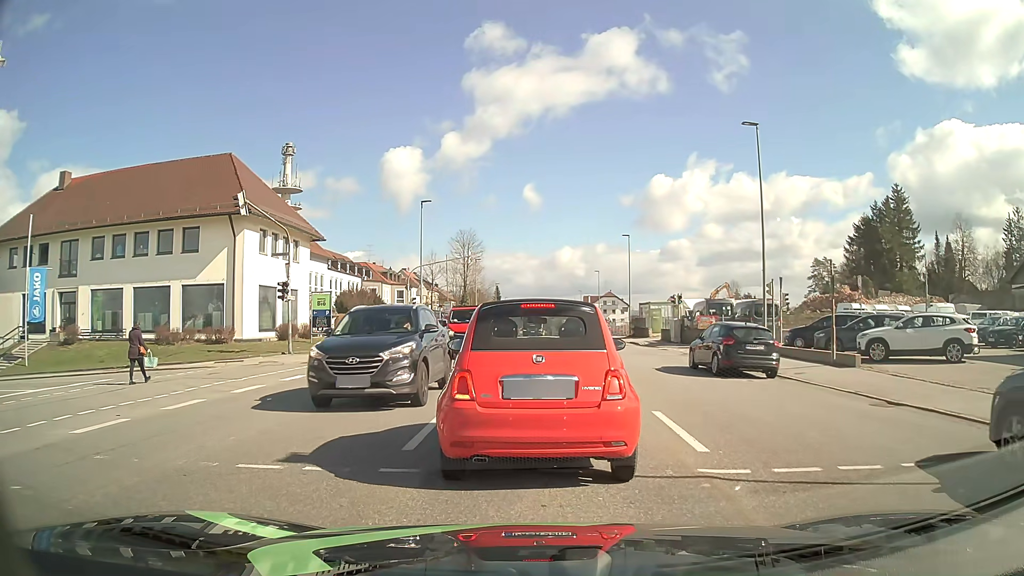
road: tertiary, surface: asphalt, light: Day
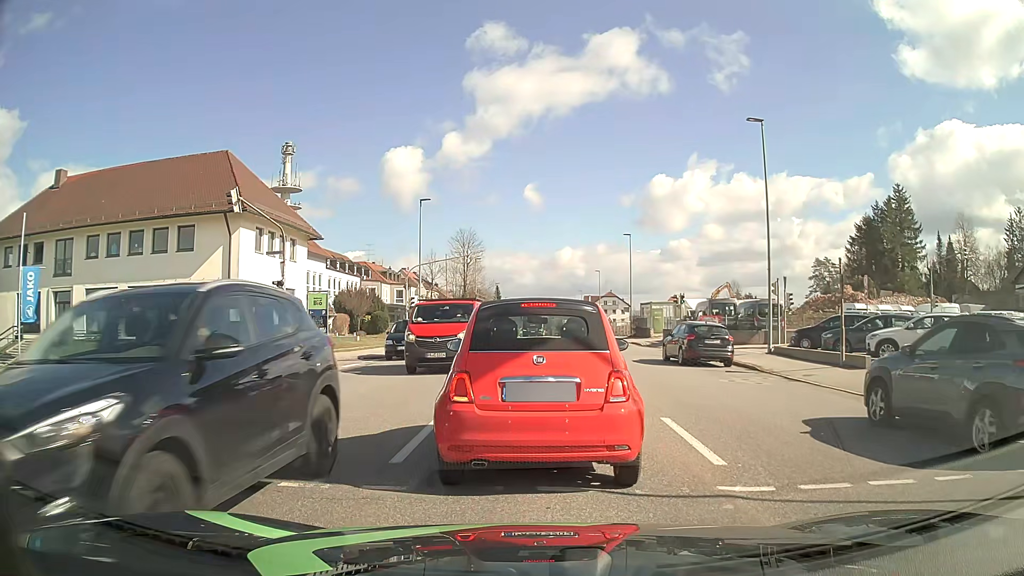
(0.0, +0.6) m; 0°
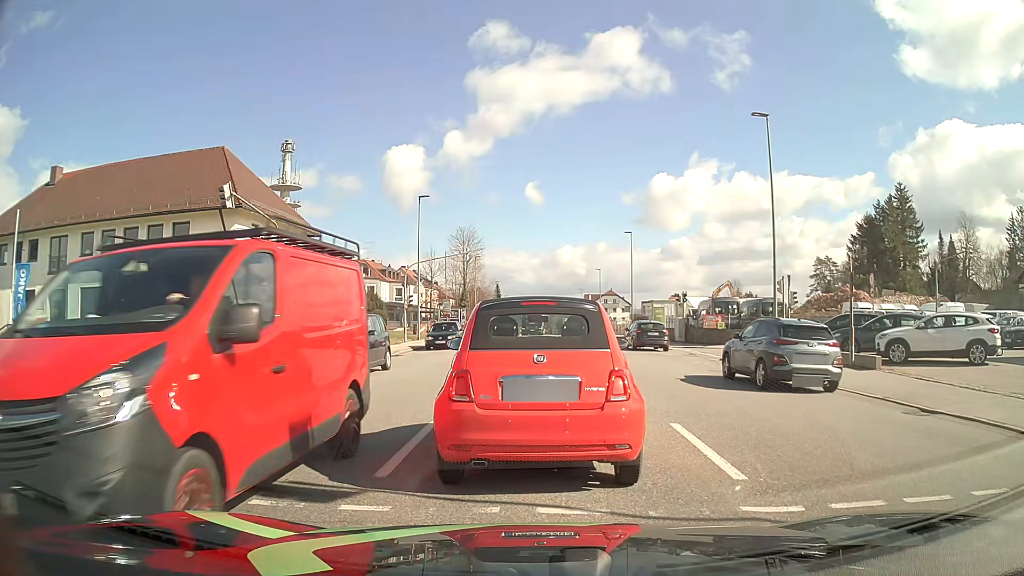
(0.0, +0.6) m; 0°
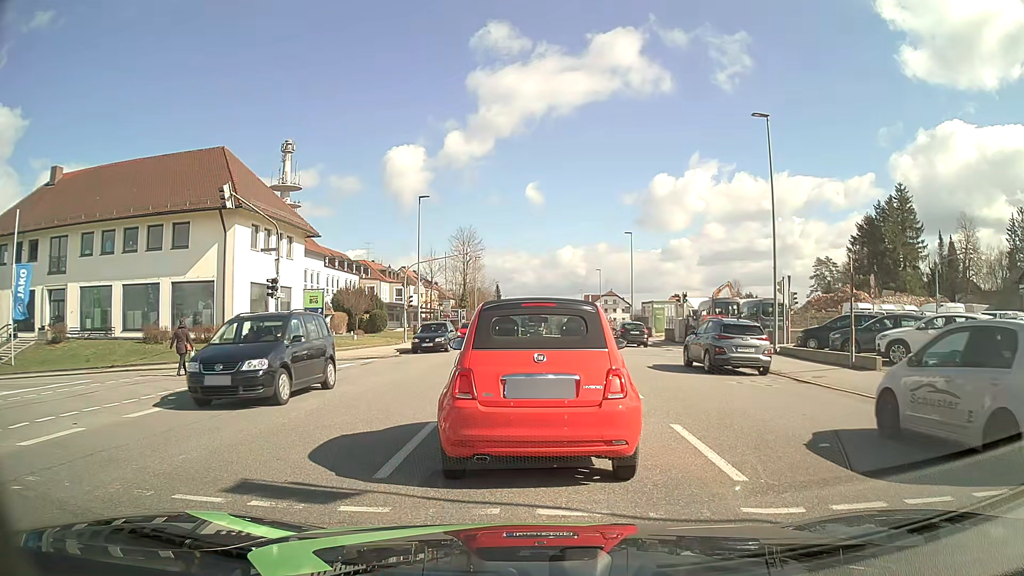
(0.0, +0.1) m; 0°
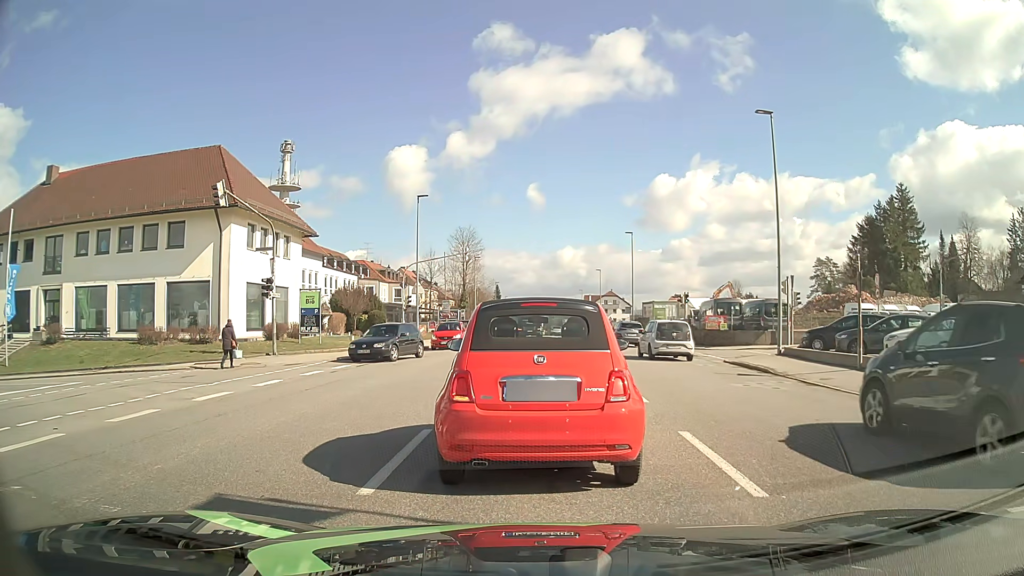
(0.0, +0.5) m; 0°
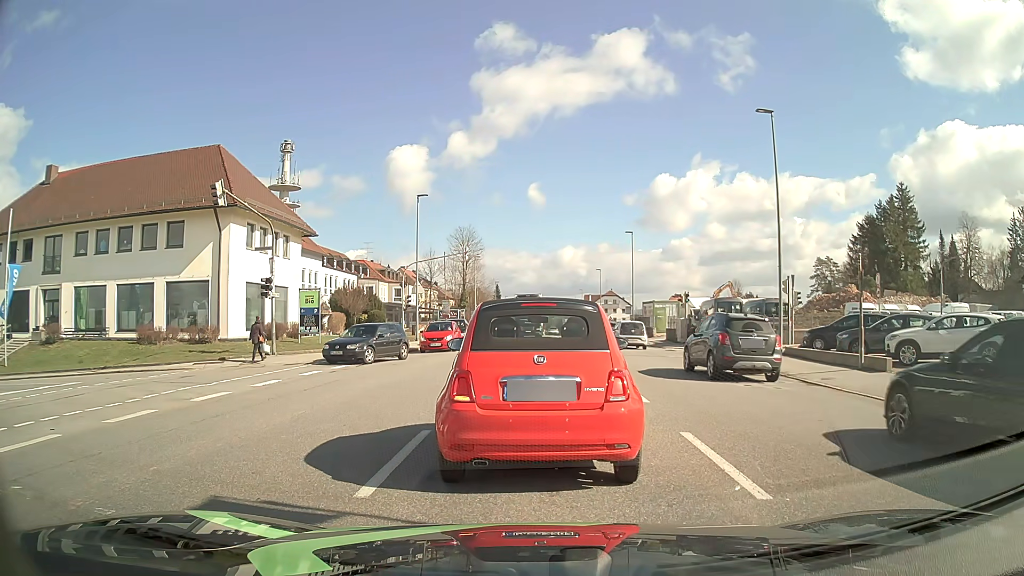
(0.0, +0.1) m; 0°
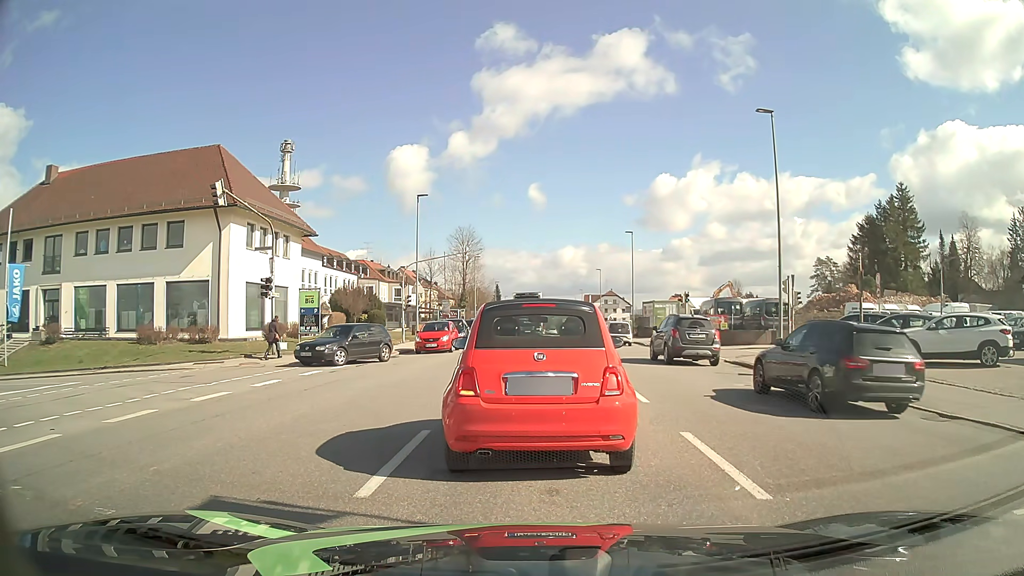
(0.0, 0.0) m; 0°
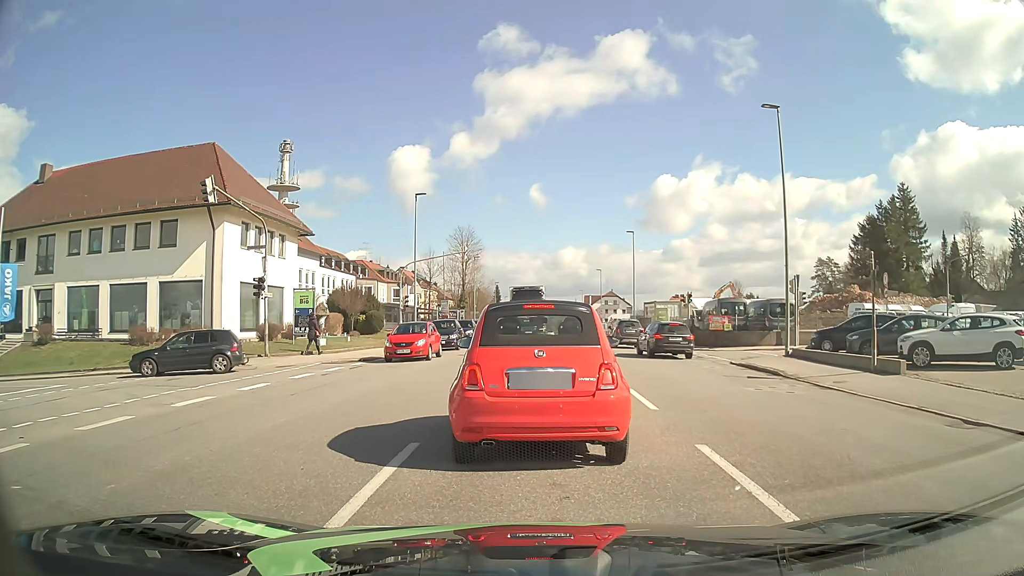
(0.0, +0.8) m; 0°
